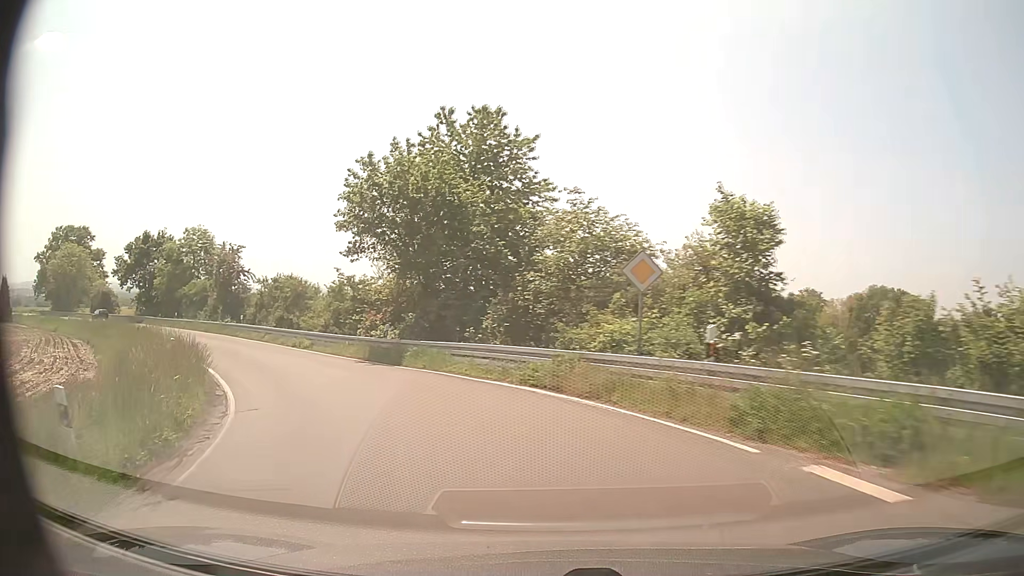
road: secondary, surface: asphalt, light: Day
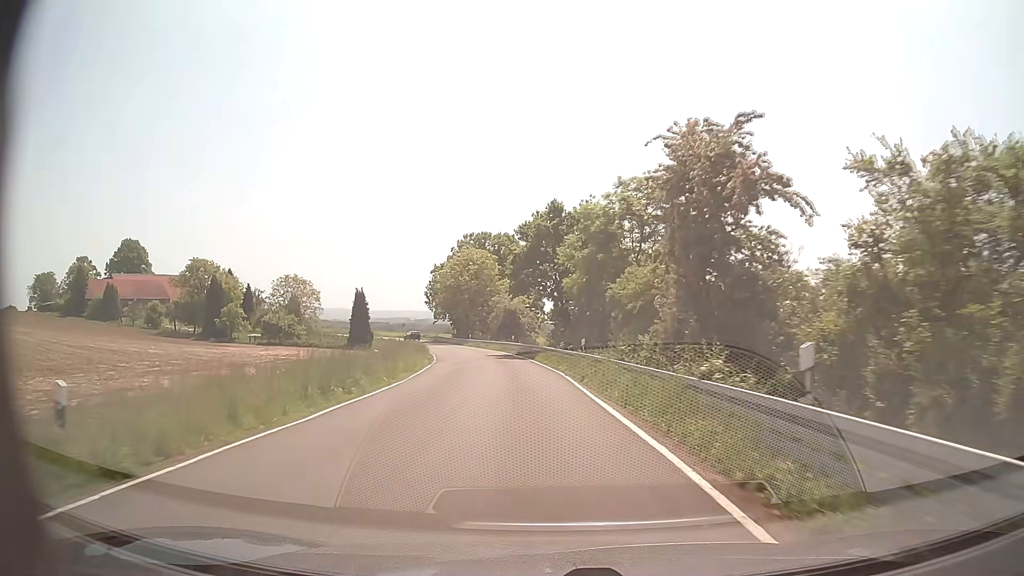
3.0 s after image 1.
(-15.9, +33.4) m; -42°
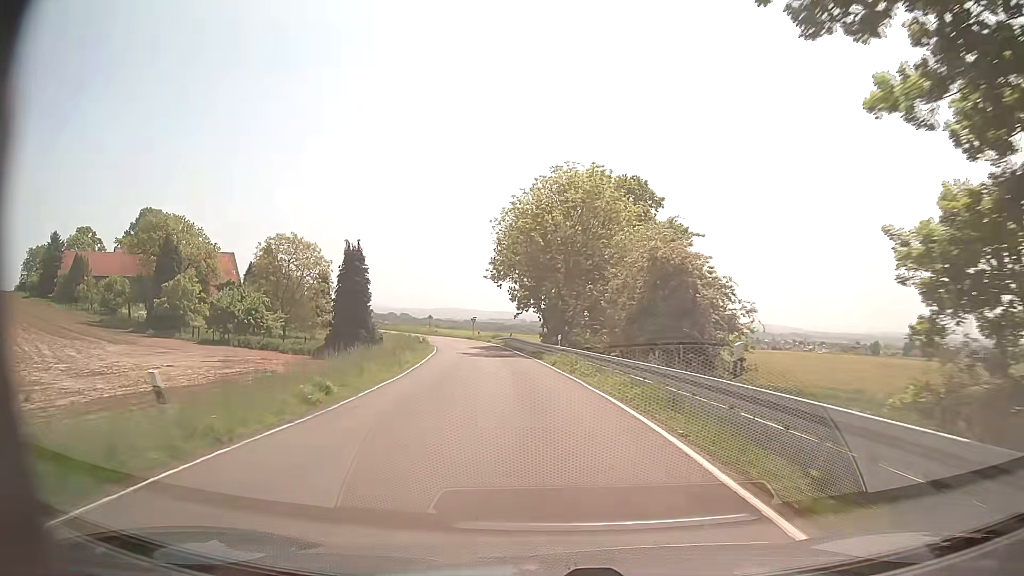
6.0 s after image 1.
(-3.3, +45.0) m; -10°
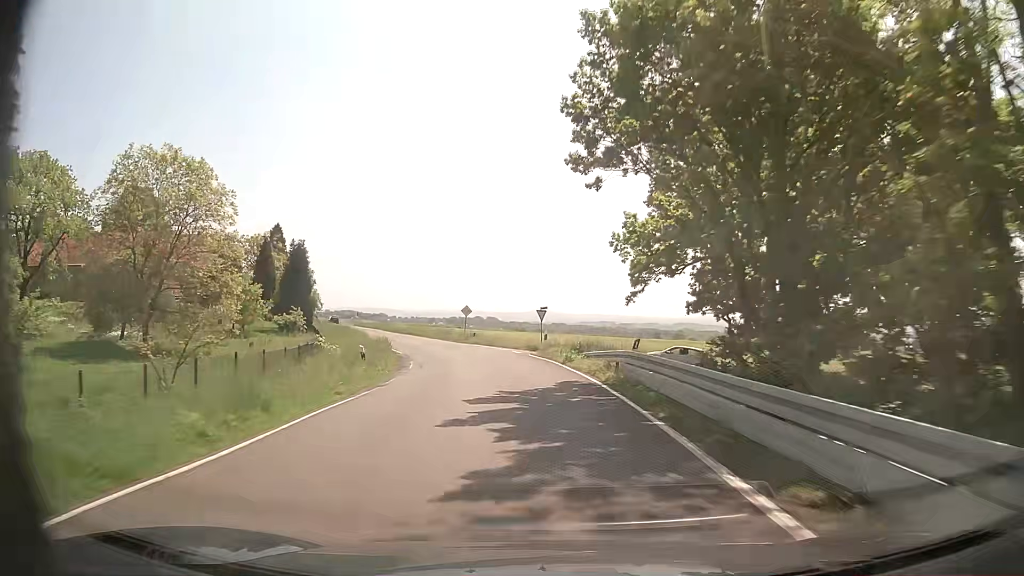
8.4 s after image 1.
(-2.8, +40.1) m; -7°
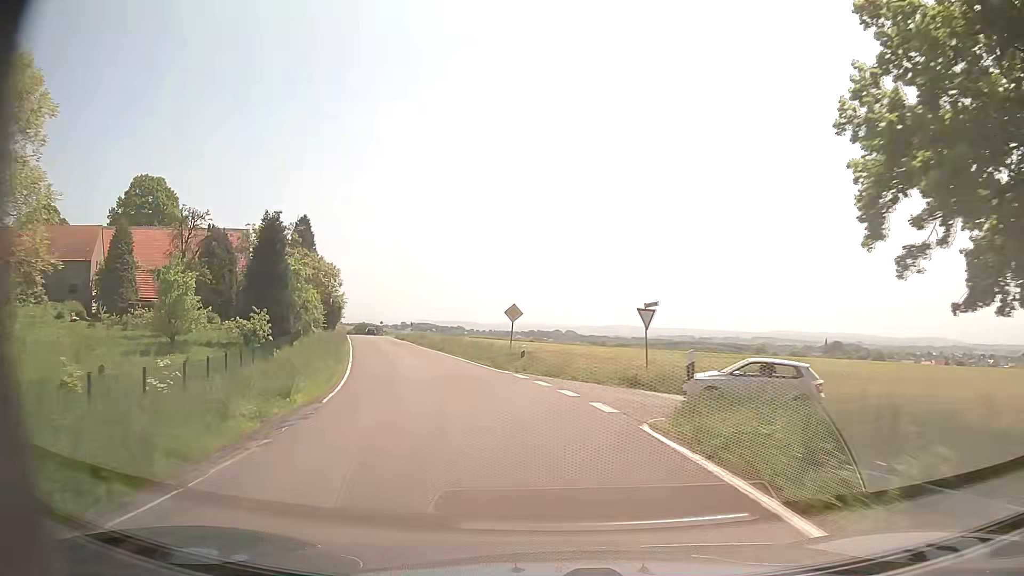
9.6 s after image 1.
(-0.9, +20.8) m; -6°
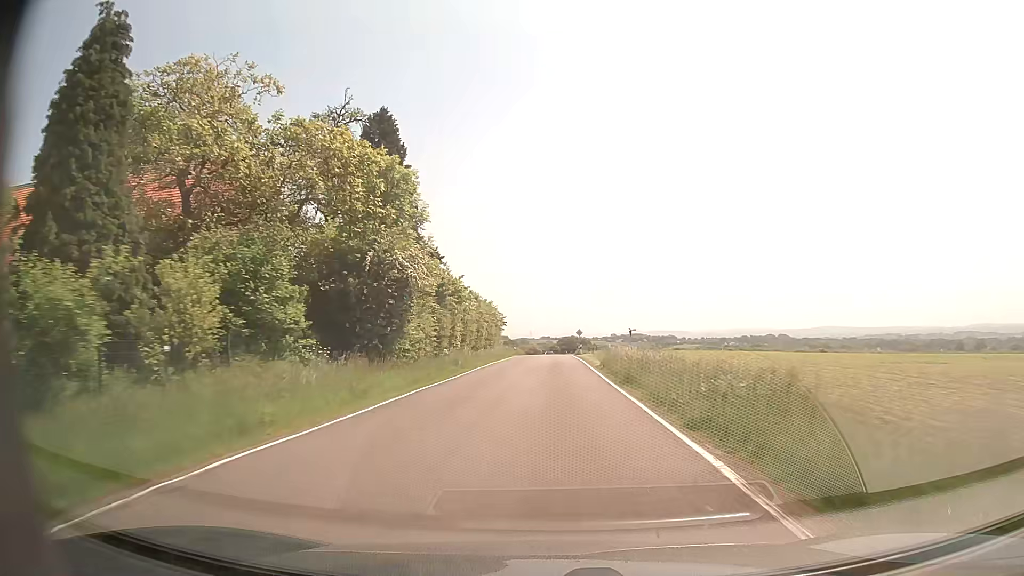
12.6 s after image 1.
(-11.5, +52.9) m; -18°
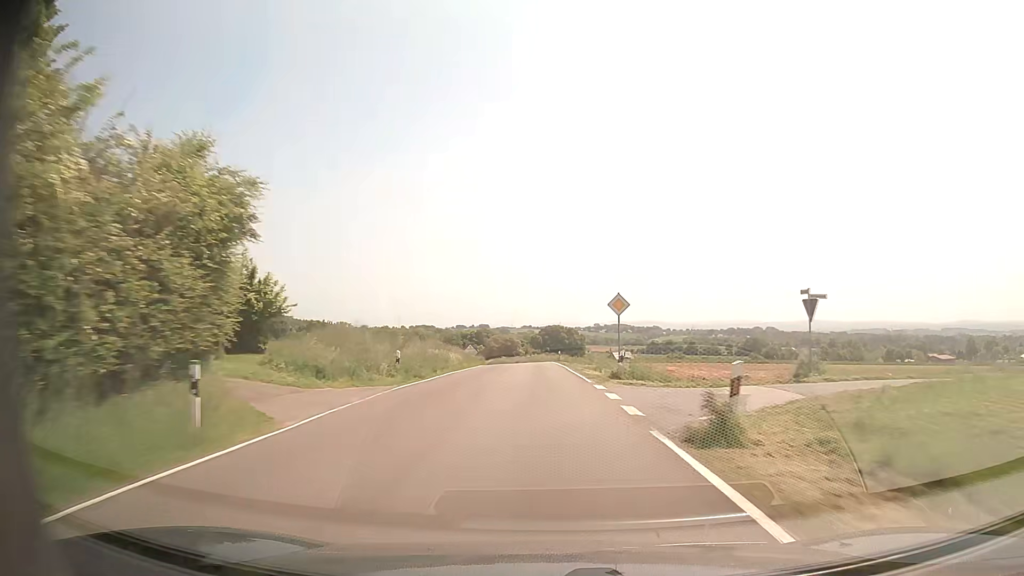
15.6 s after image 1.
(+0.6, +57.7) m; +2°
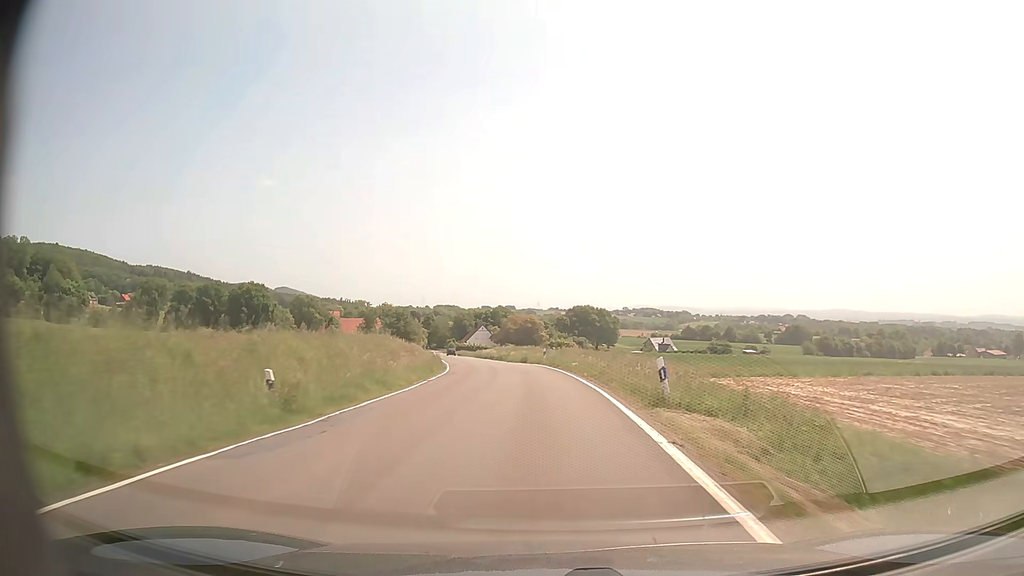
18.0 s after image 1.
(-0.6, +46.8) m; -2°
(0, +10) (0, +20) (-1, +30) (-2, +40) (-3, +50) (-5, +60) (-6, +70) (-8, +79) (-10, +89) (-12, +99) m
